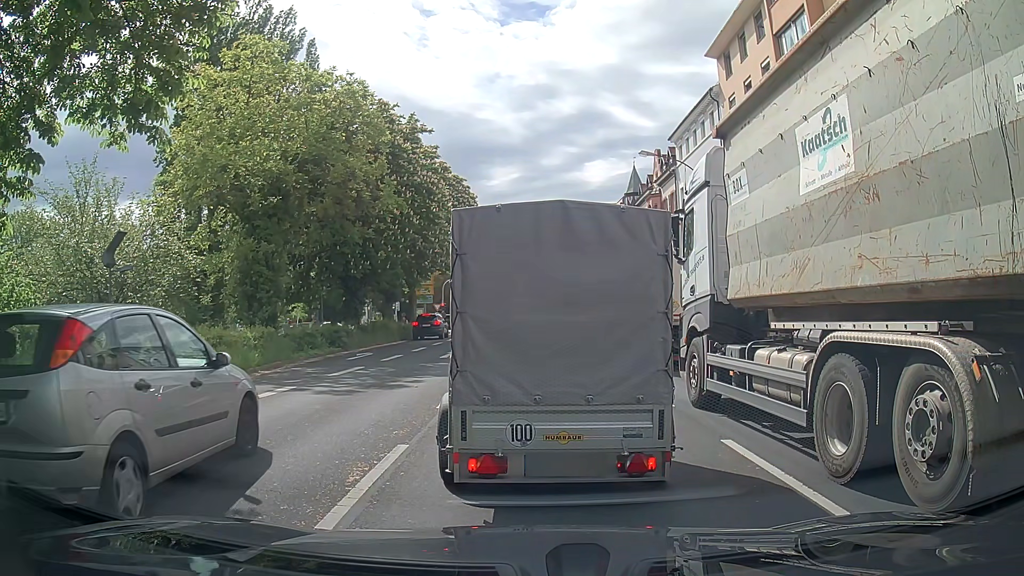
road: primary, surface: asphalt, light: Day
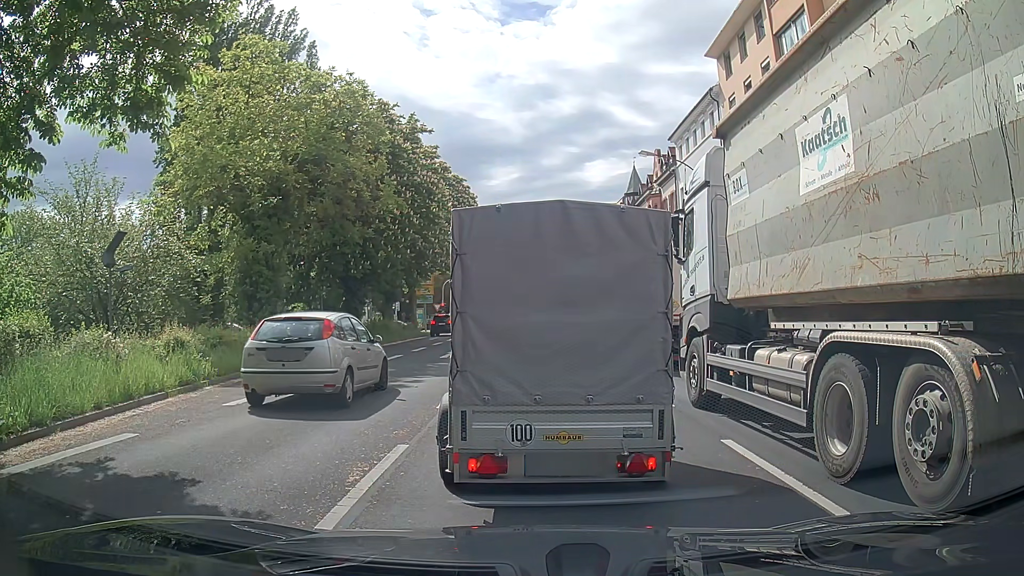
(0.0, 0.0) m; 0°
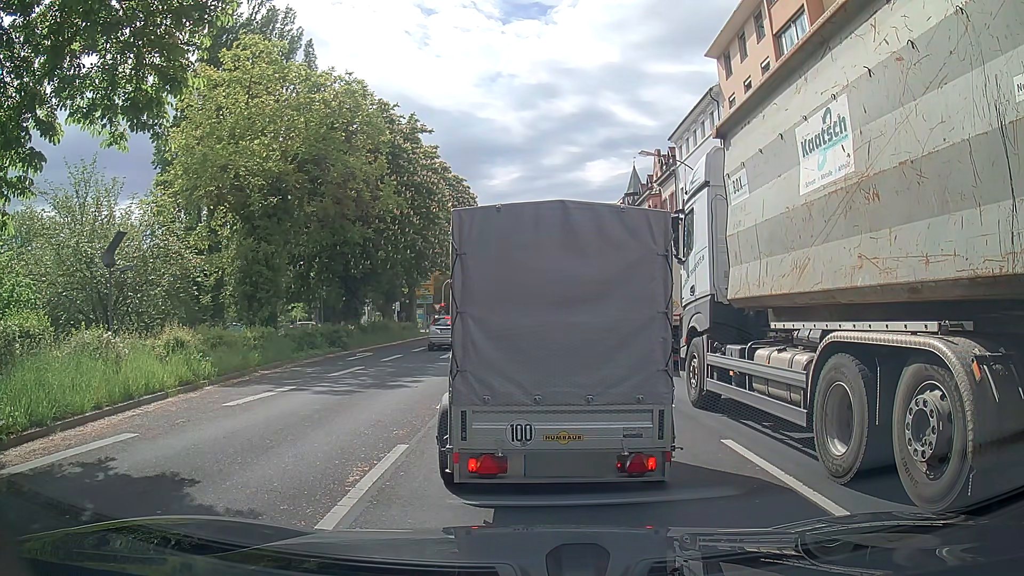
(0.0, 0.0) m; 0°
